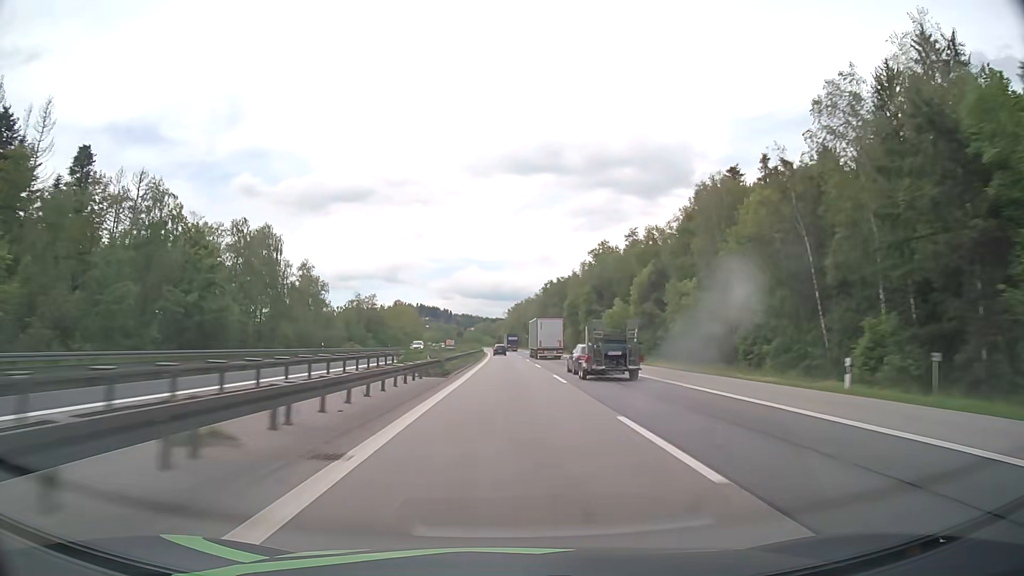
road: motorway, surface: asphalt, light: Day
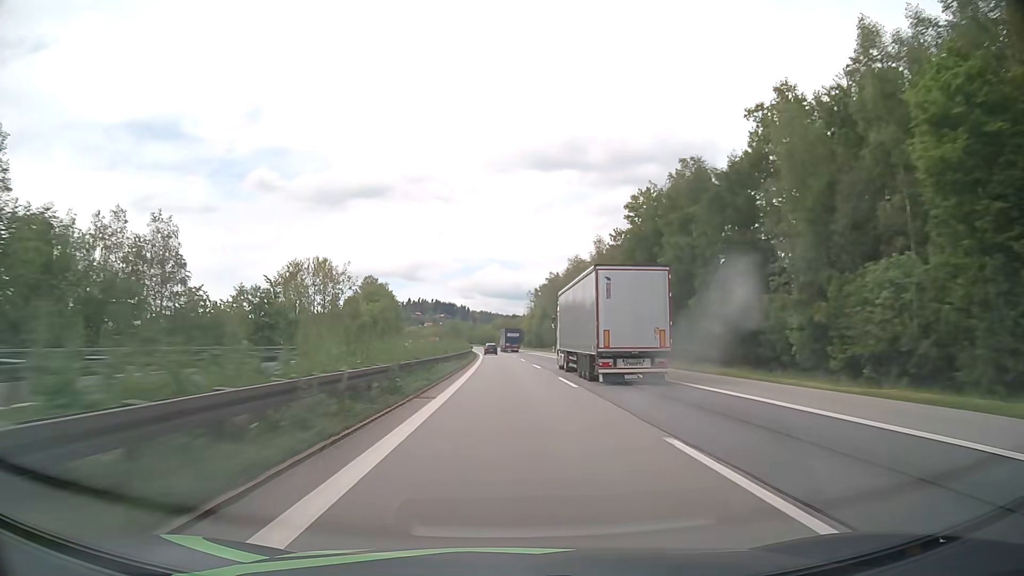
(-1.1, +111.3) m; -2°
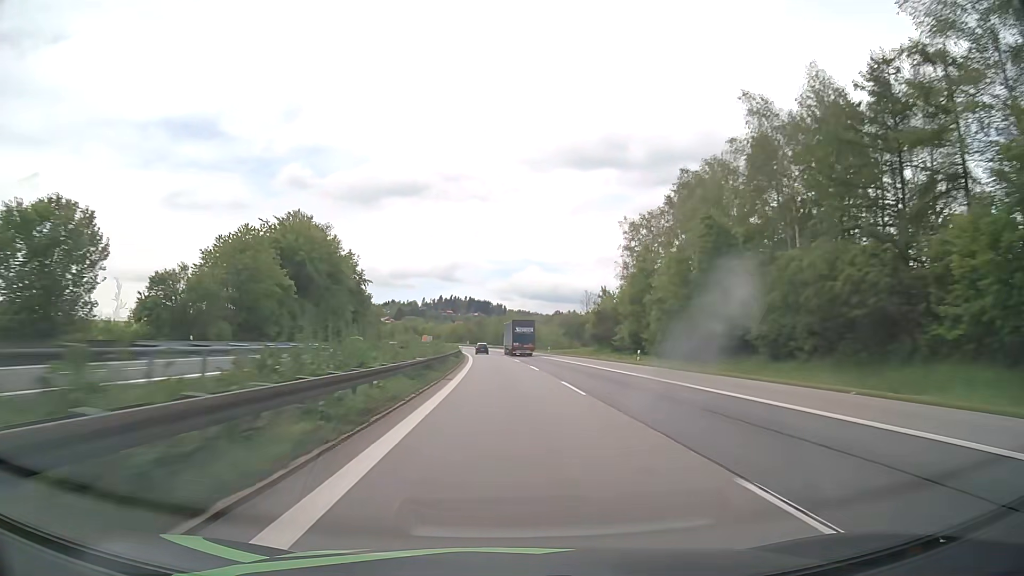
(-2.8, +111.3) m; -3°
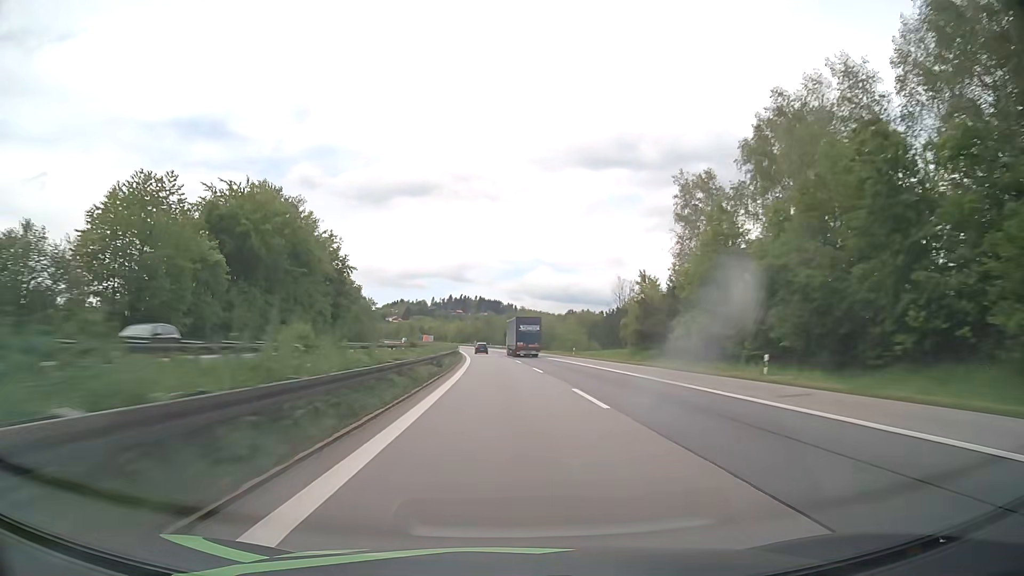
(-0.2, +22.2) m; -1°
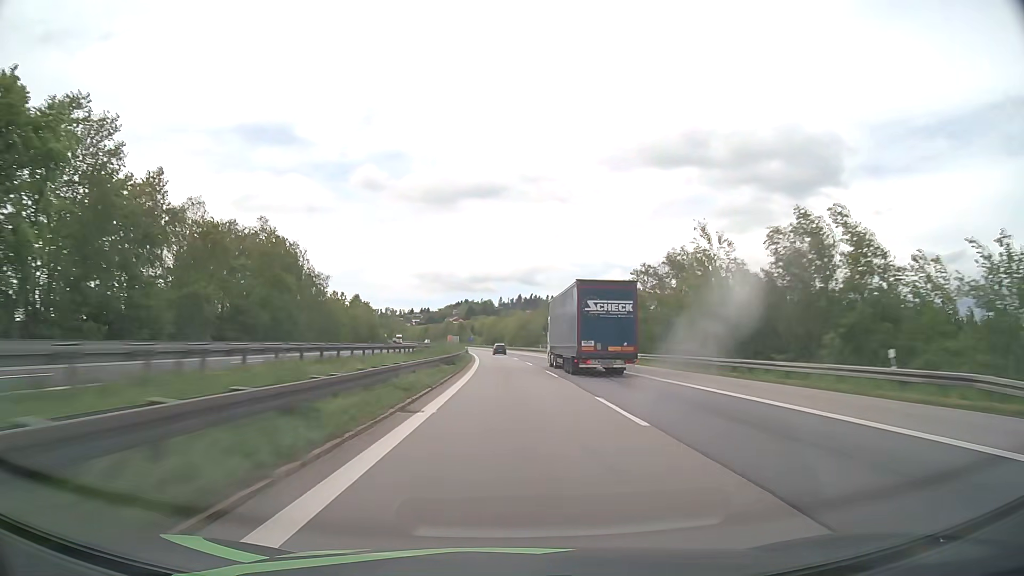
(-5.4, +110.9) m; -6°
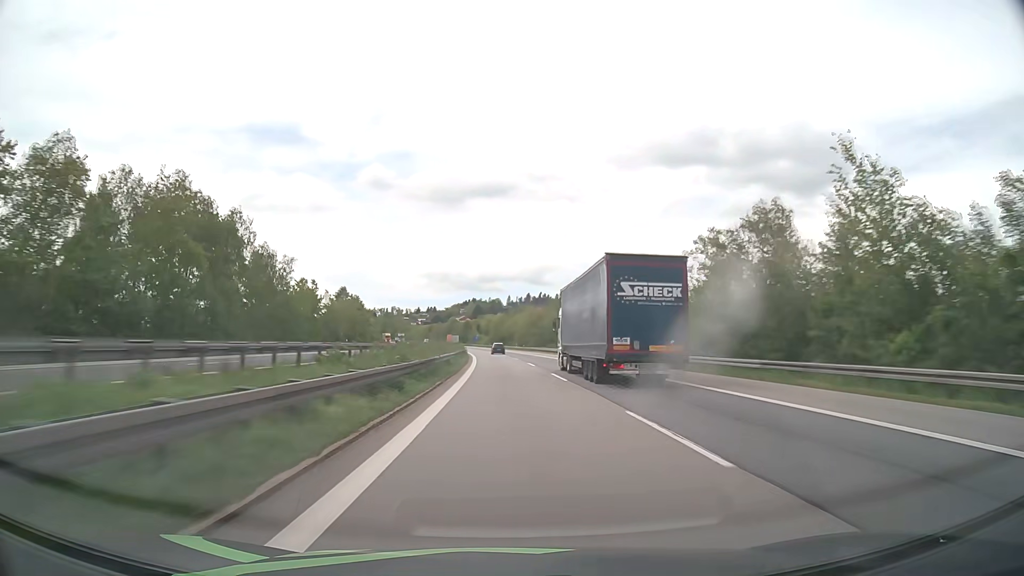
(-0.2, +22.2) m; -1°
(0, +10) (0, +20) (0, +30) (-1, +40) (-1, +50) (-1, +60) (-2, +70) (-2, +80) (-3, +90) (-4, +100) m
